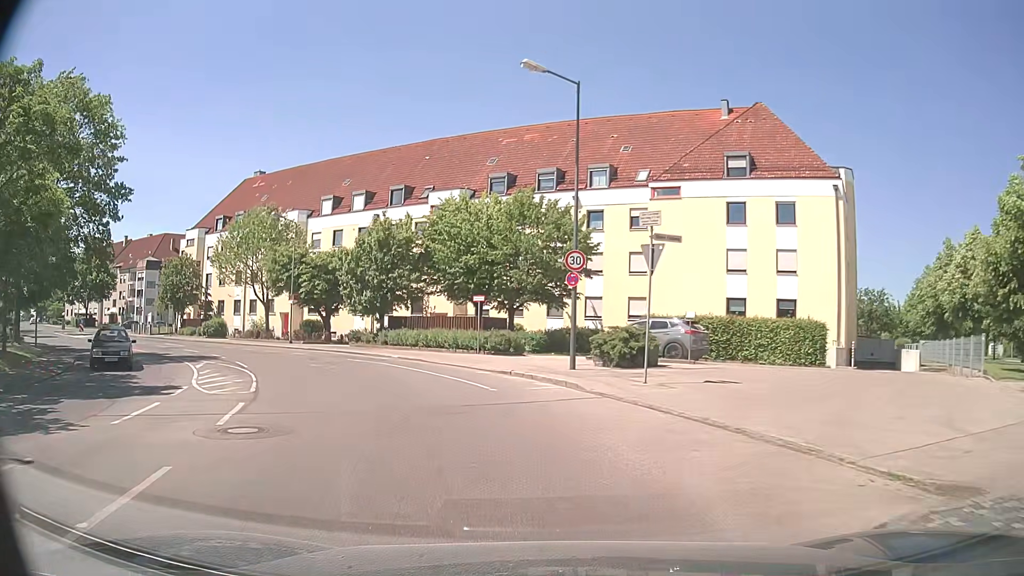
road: residential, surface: asphalt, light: Day
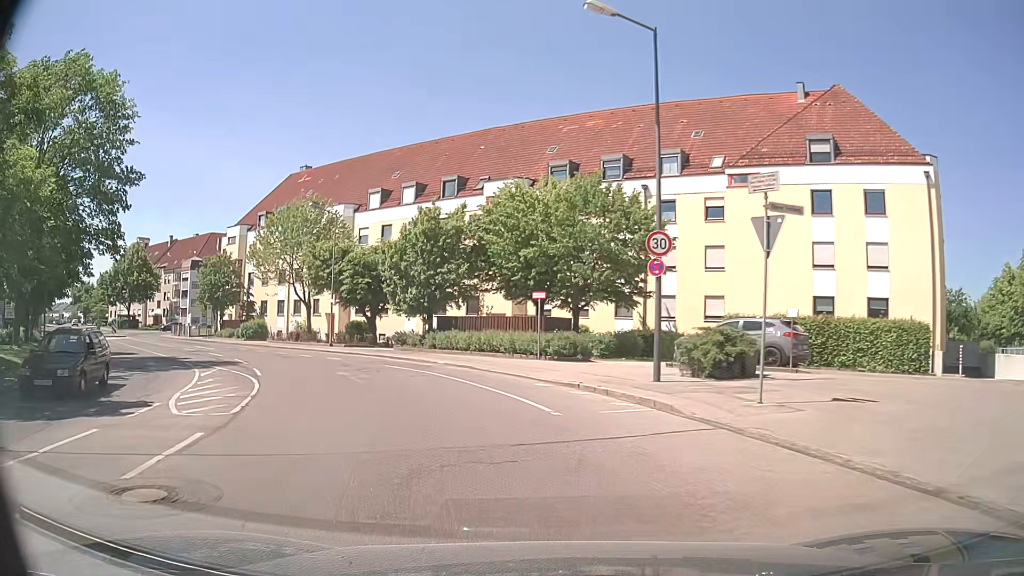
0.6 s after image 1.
(-0.2, +4.0) m; -5°
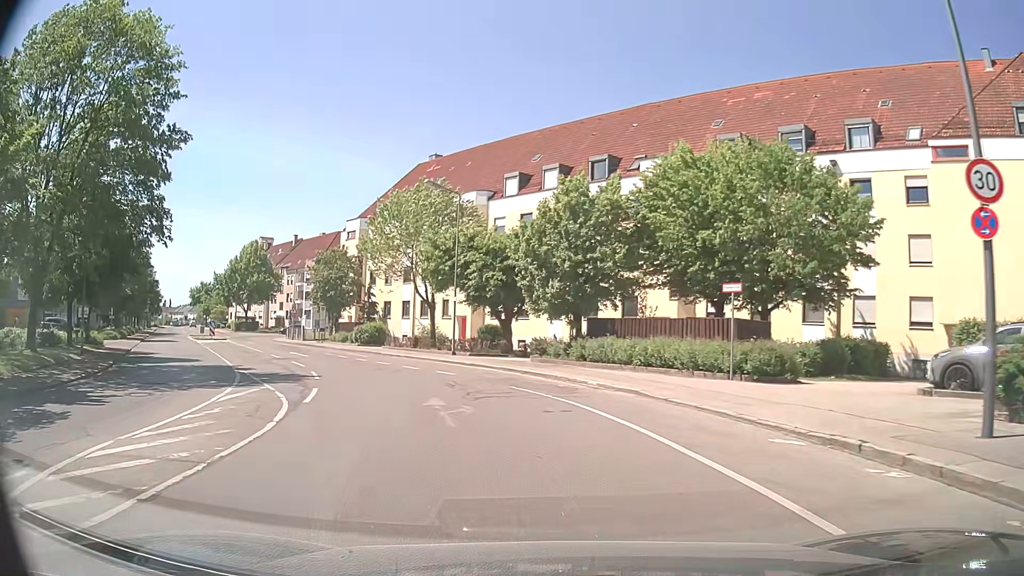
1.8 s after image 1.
(-0.9, +7.5) m; -13°
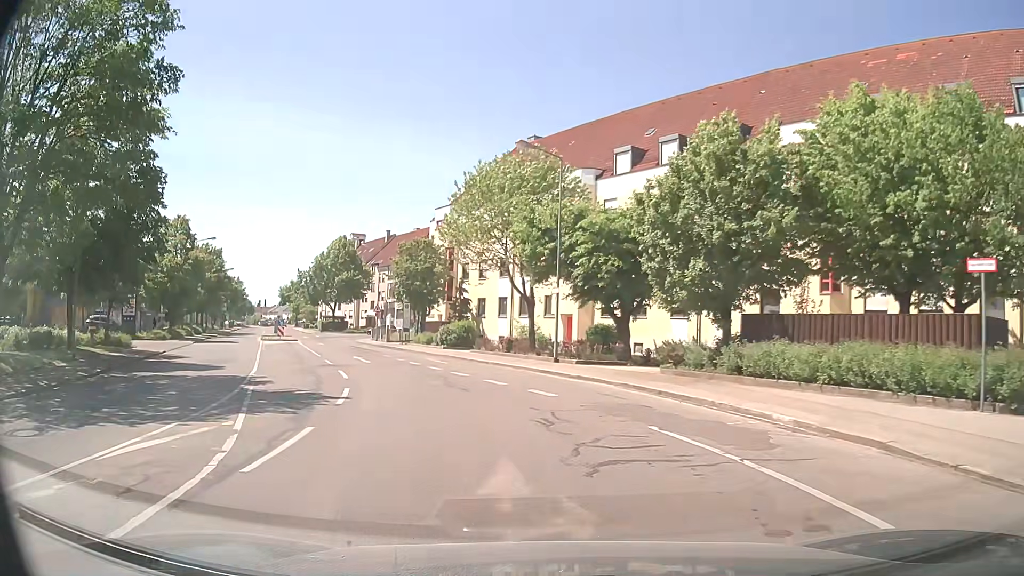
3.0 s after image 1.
(-0.5, +7.0) m; -9°
